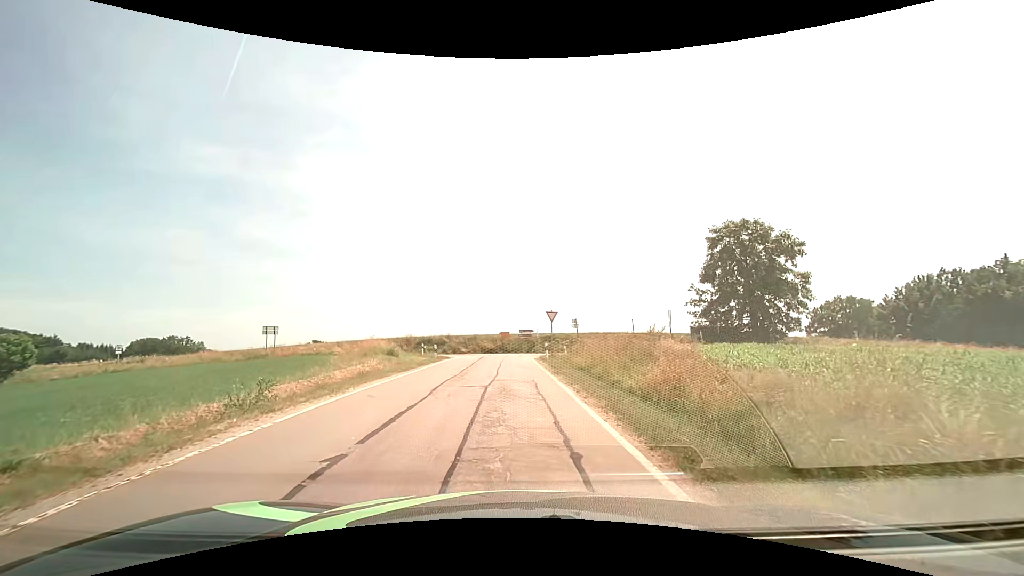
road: unclassified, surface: asphalt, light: Day
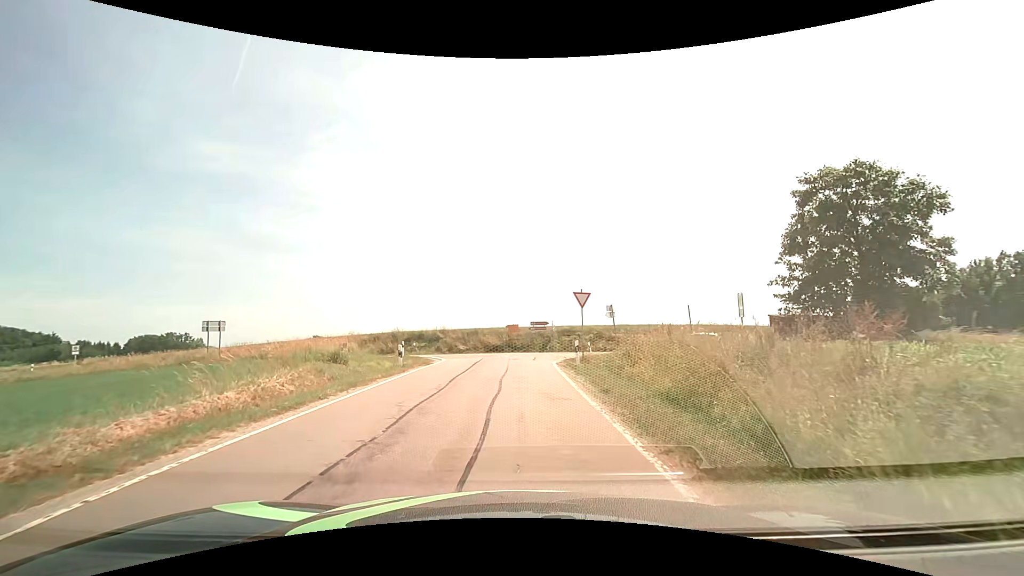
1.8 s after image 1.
(-0.1, +11.4) m; -1°
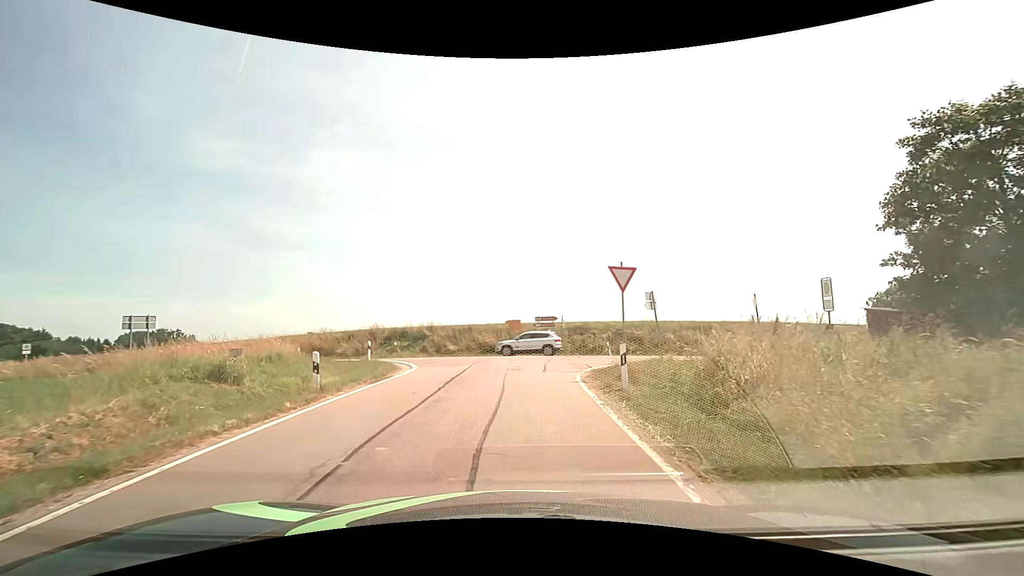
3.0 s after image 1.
(0.0, +8.1) m; 0°
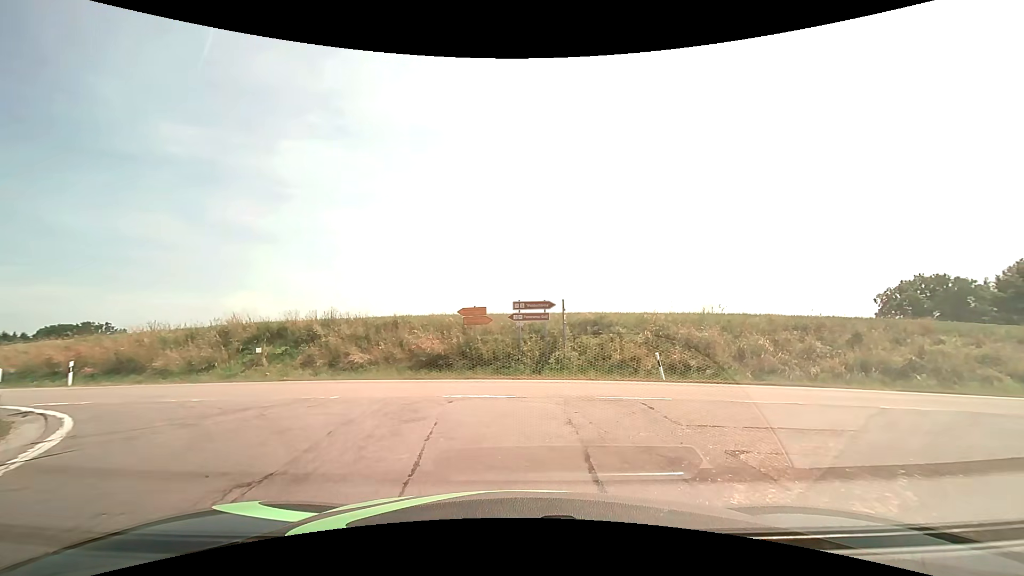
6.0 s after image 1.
(+0.2, +17.0) m; +3°
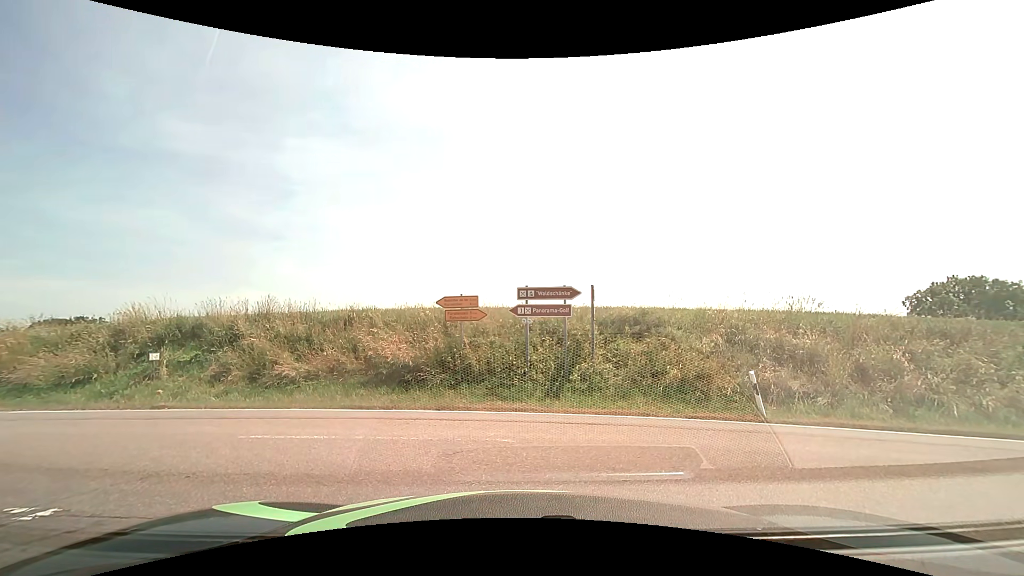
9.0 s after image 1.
(-0.1, +6.3) m; 0°
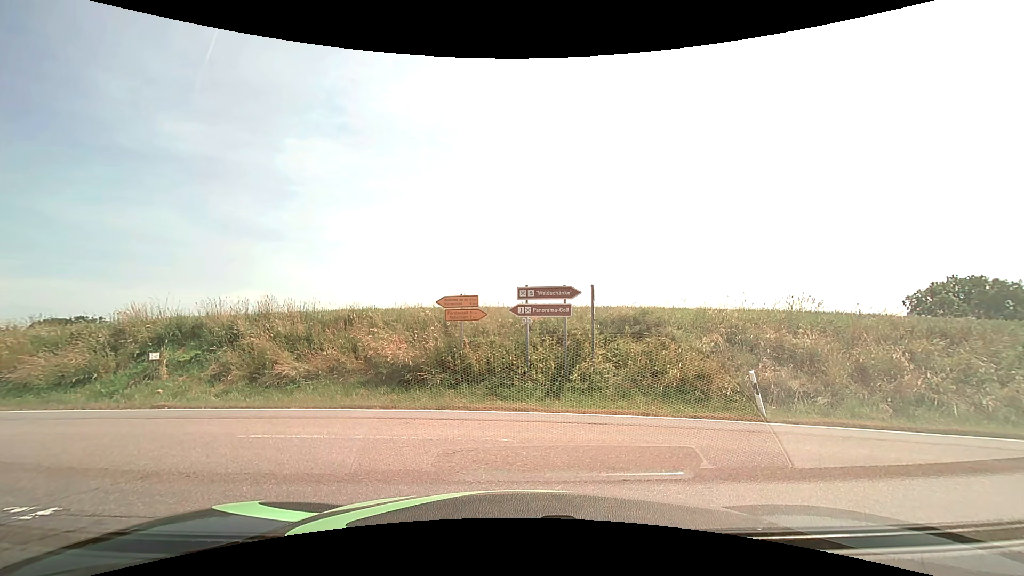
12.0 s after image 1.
(0.0, +0.1) m; 0°
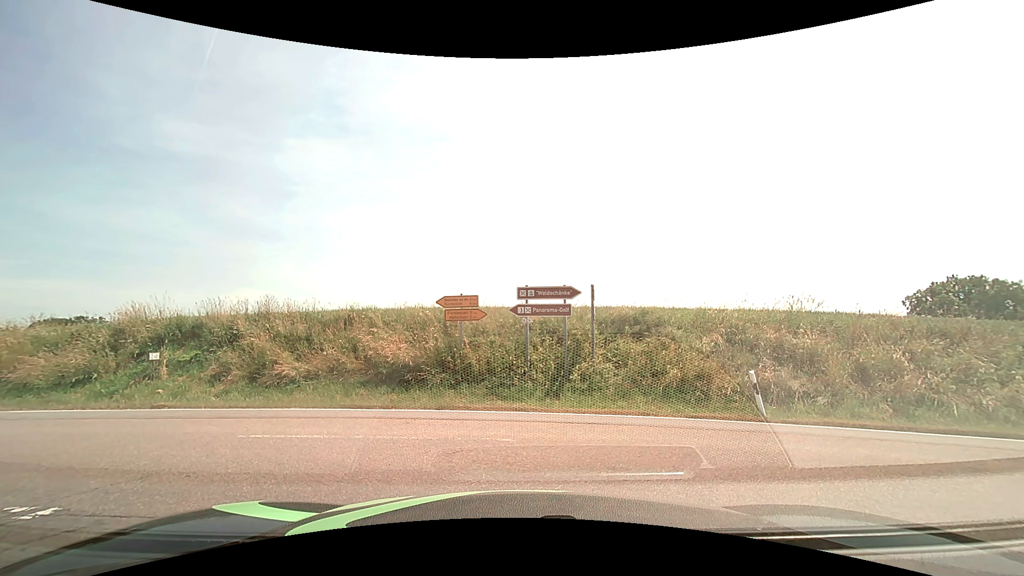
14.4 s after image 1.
(0.0, 0.0) m; 0°
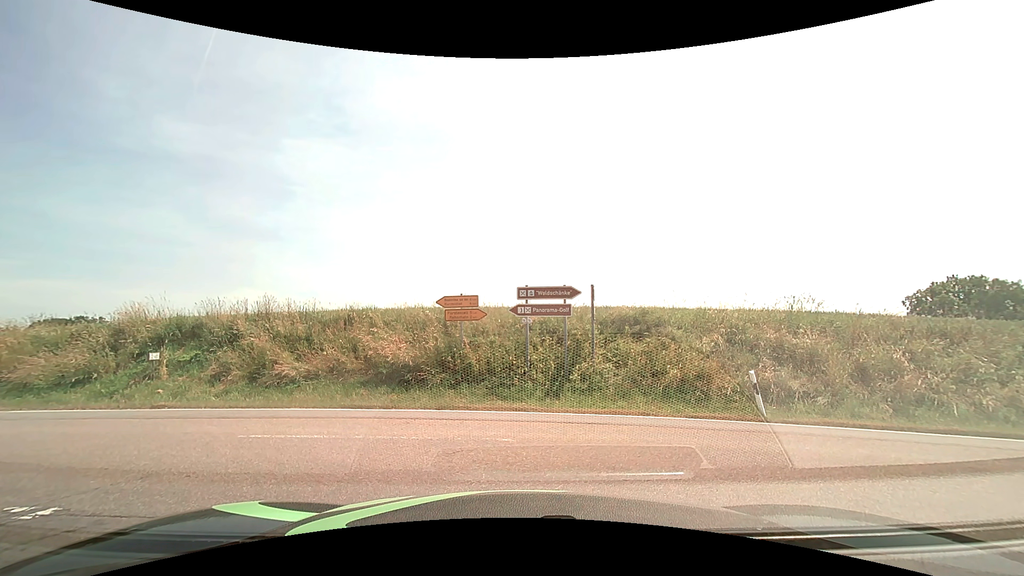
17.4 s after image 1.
(0.0, 0.0) m; 0°
(-3, +9) (-12, +12) (-22, +14) (-31, +17) (-41, +20) (-50, +24) (-59, +29) (-68, +33) (-77, +38) (-86, +42) m
